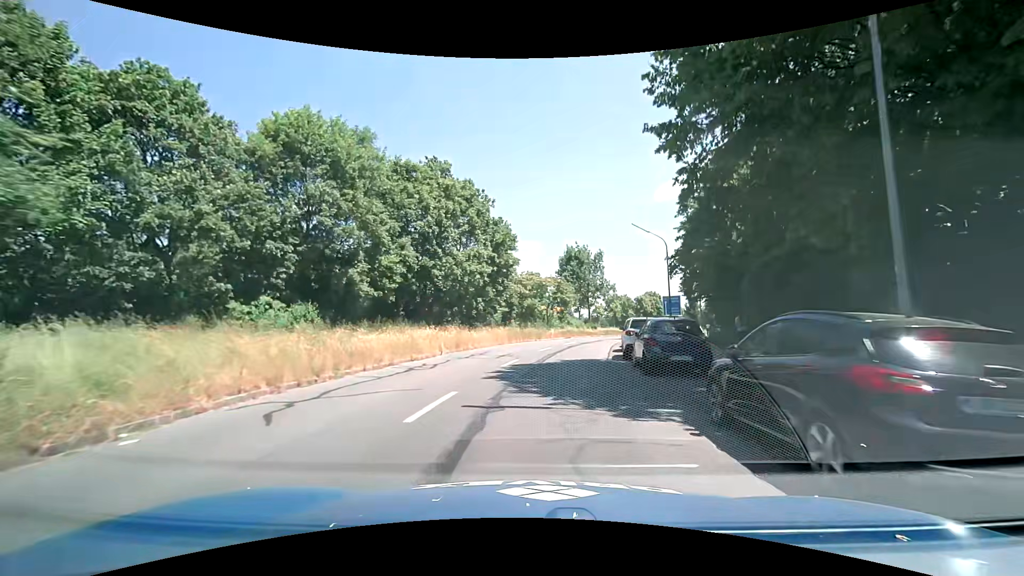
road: tertiary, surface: asphalt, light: Day
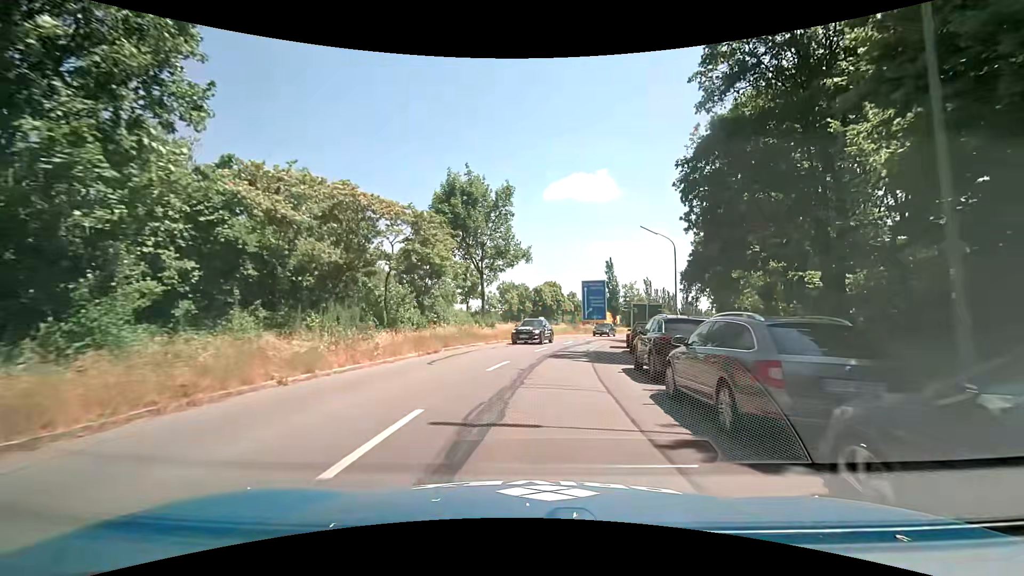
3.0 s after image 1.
(+2.5, +29.3) m; +13°
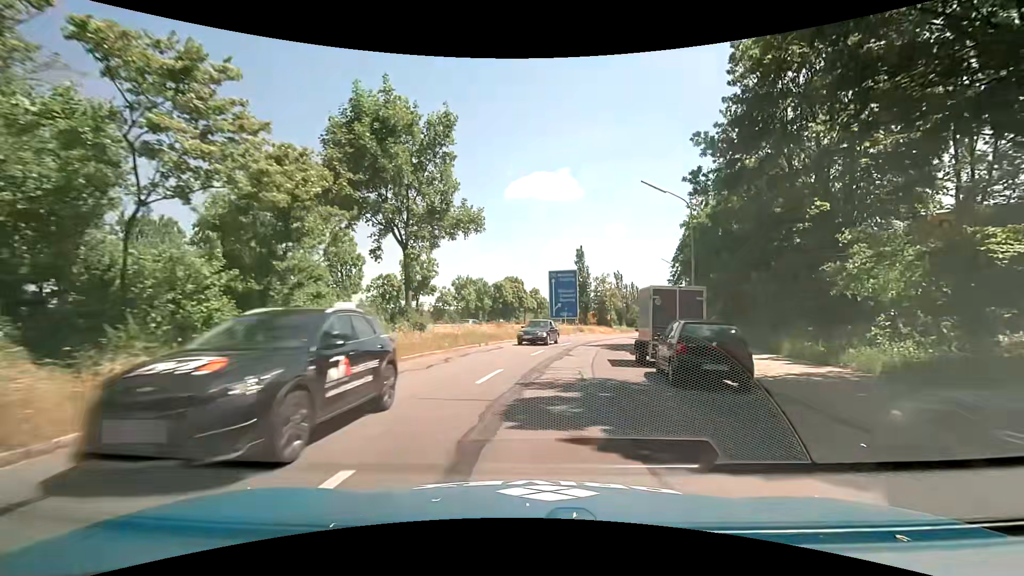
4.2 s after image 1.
(+0.3, +11.7) m; +3°
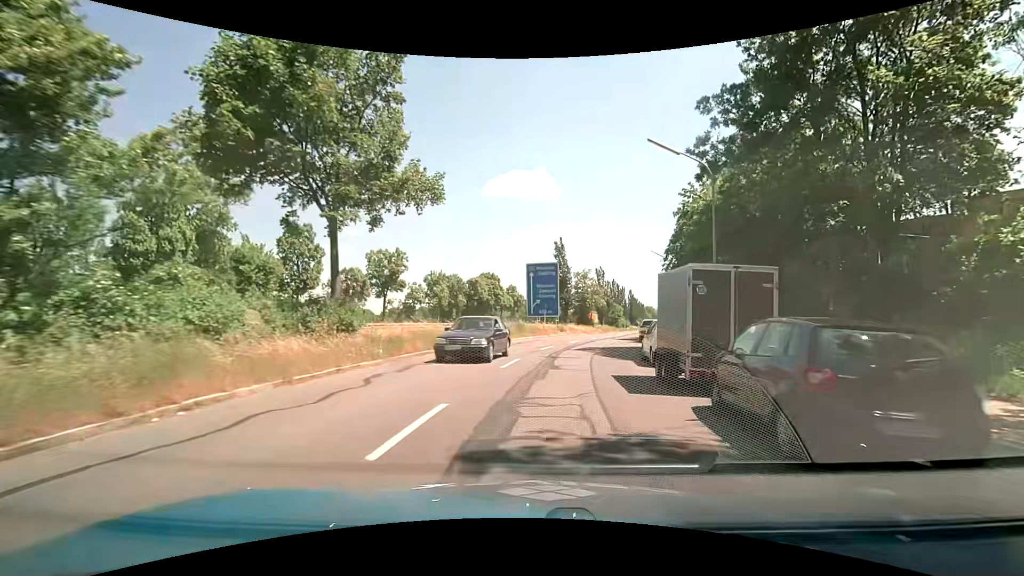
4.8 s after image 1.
(+0.2, +5.9) m; +2°
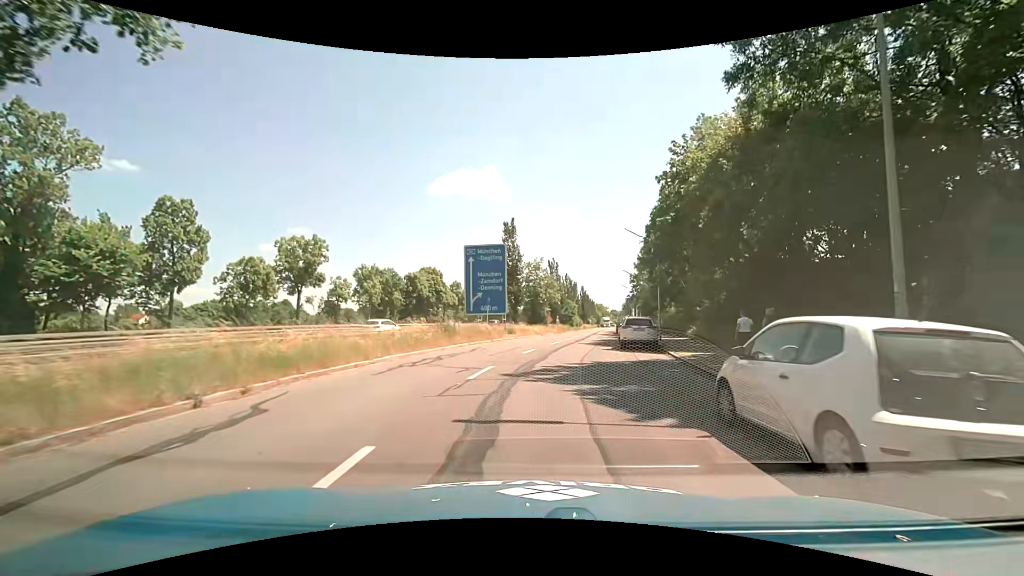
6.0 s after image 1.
(+0.8, +11.4) m; +7°
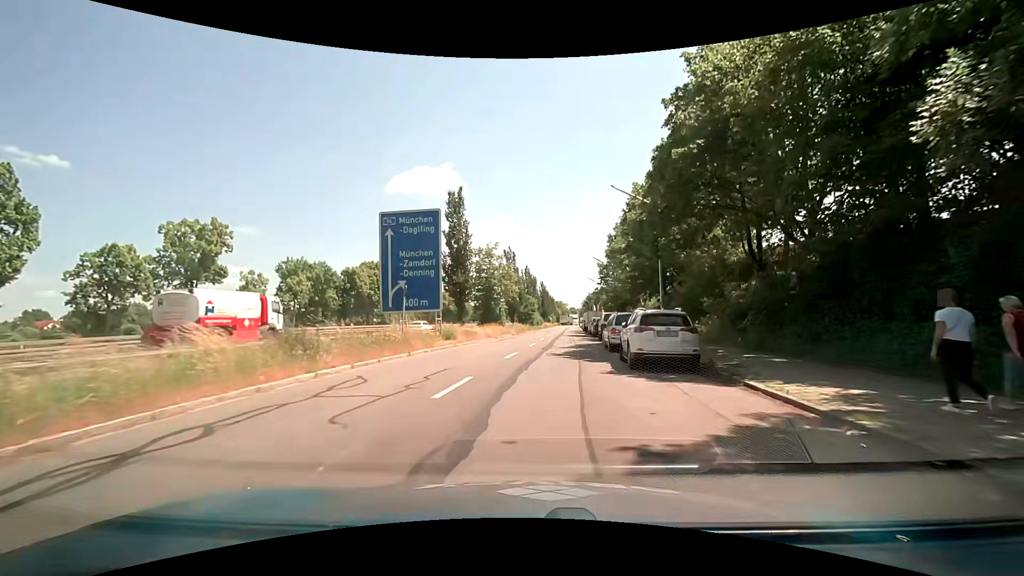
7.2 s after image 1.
(+0.6, +11.6) m; +5°
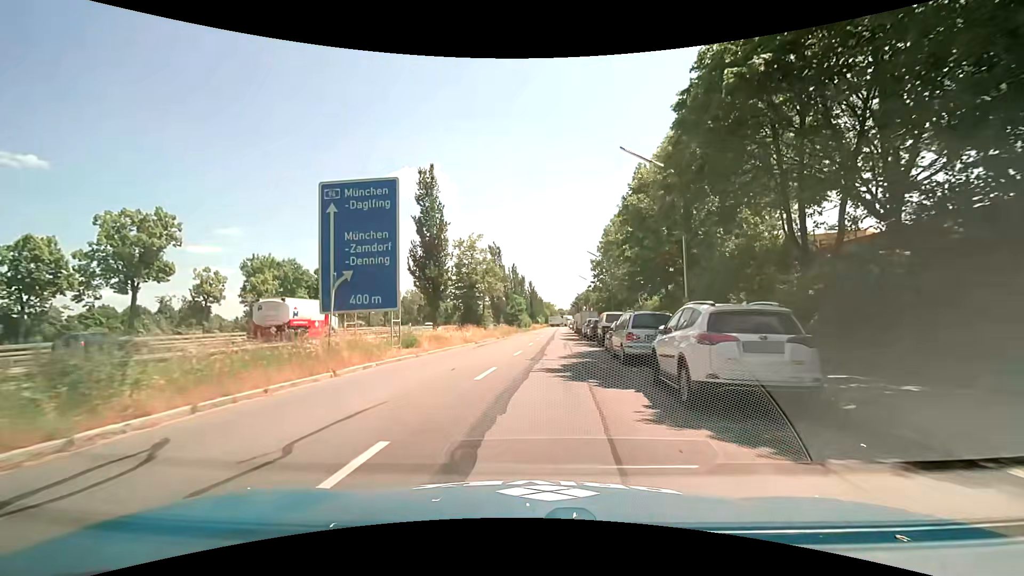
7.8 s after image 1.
(0.0, +6.0) m; +1°
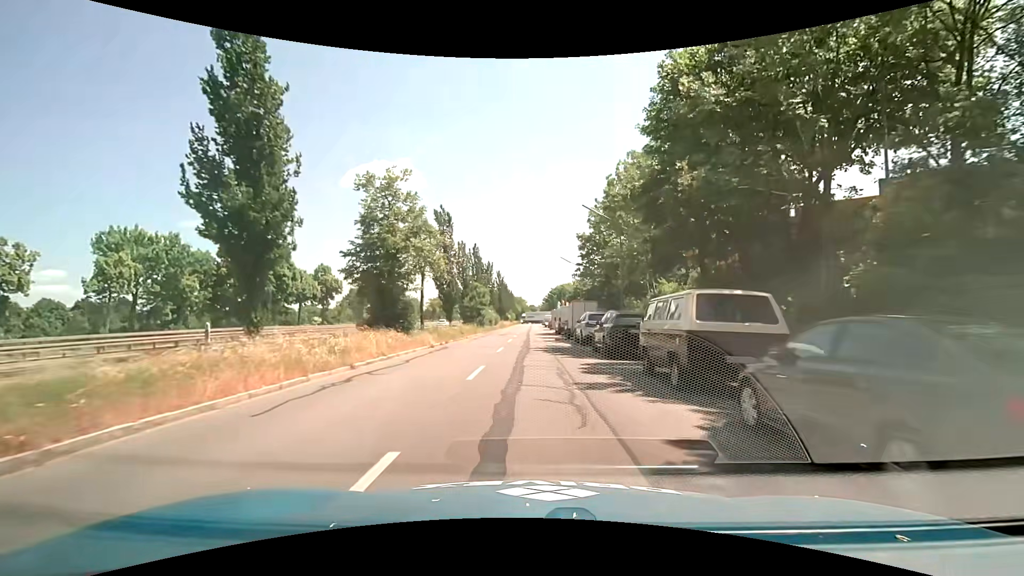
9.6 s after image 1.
(+0.6, +18.6) m; +4°
(0, +10) (0, +20) (0, +30) (0, +40) (0, +50) (0, +60) (0, +70) (0, +80) (+1, +90) (+1, +100) m
